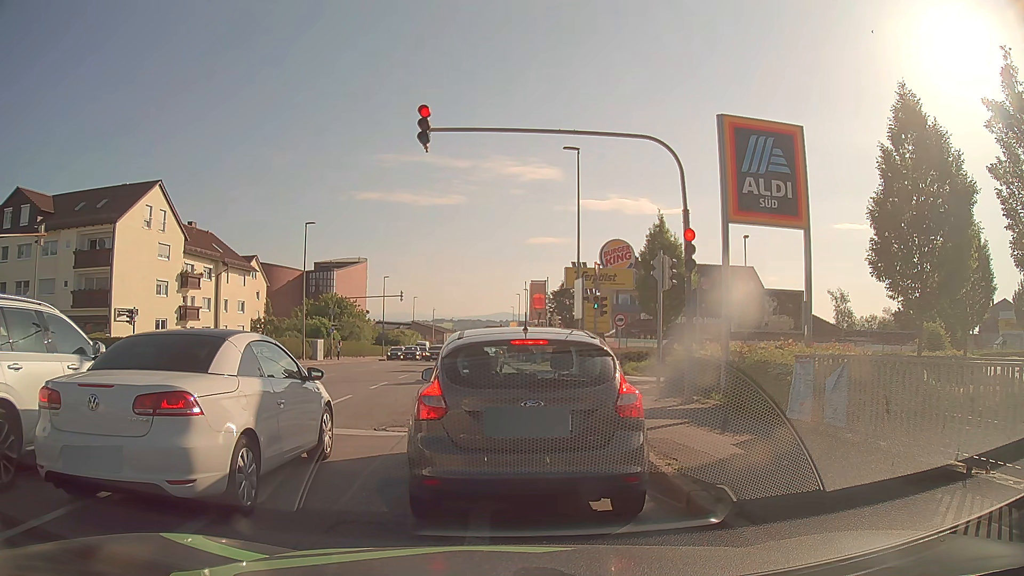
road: tertiary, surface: asphalt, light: Day
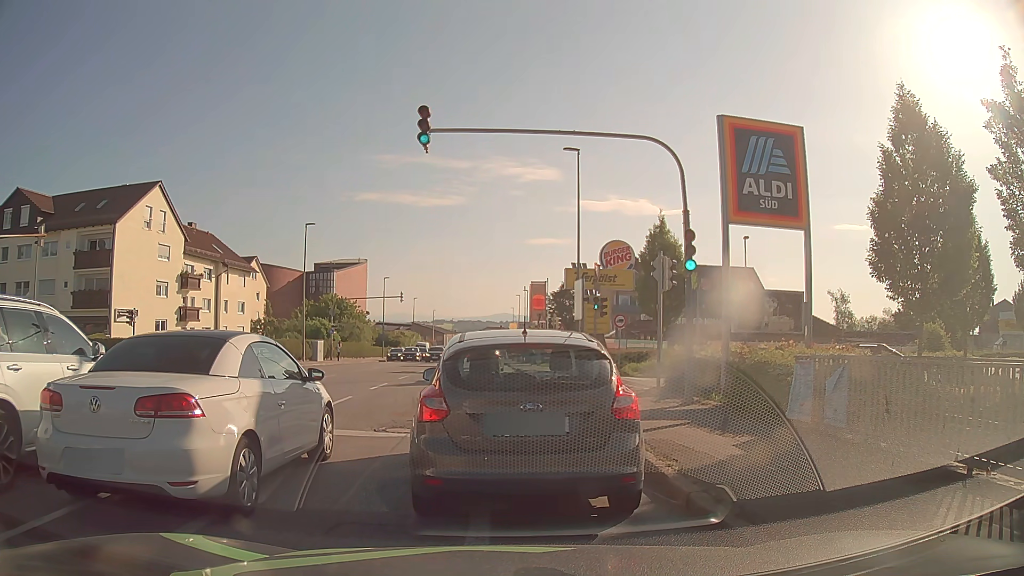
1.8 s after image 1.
(0.0, 0.0) m; 0°
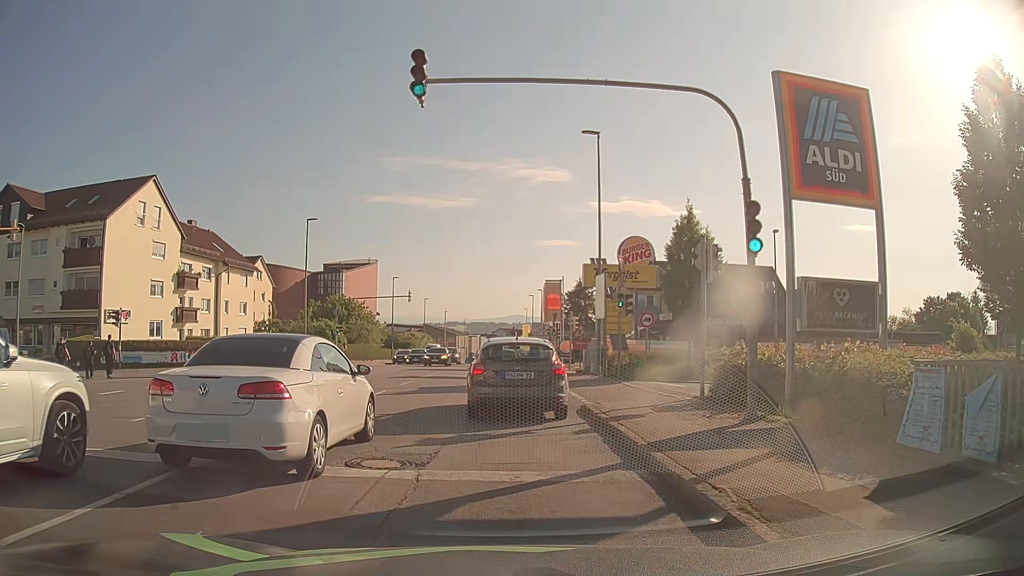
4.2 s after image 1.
(0.0, +3.0) m; +1°
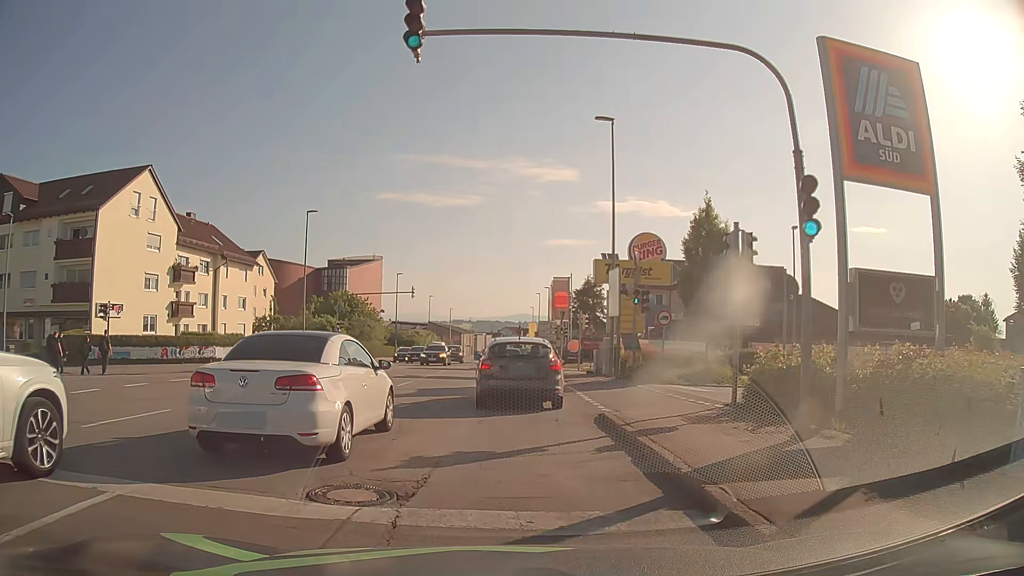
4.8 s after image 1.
(-0.1, +1.9) m; -2°
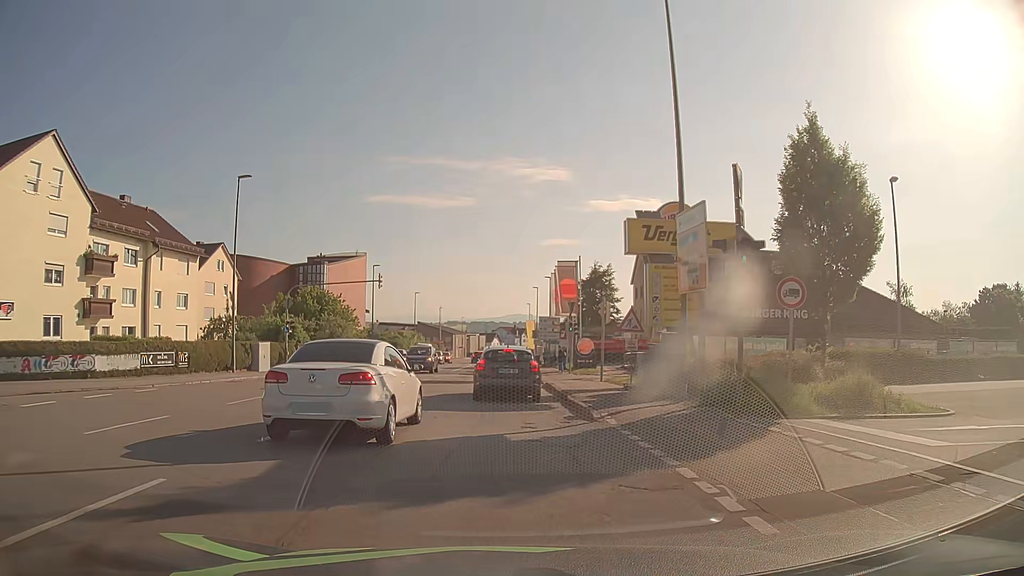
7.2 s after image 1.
(+0.1, +11.7) m; +1°
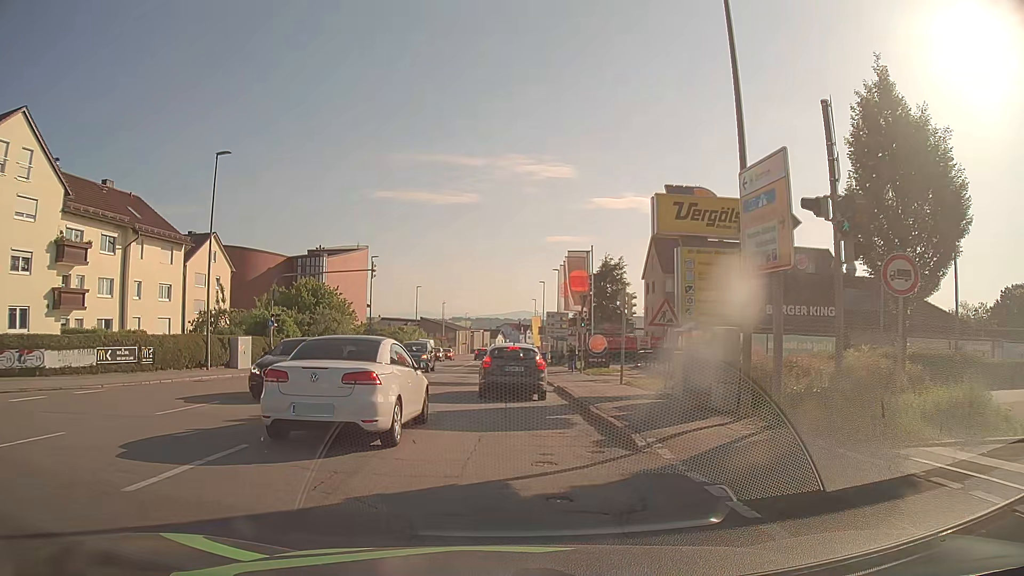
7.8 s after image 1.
(0.0, +3.8) m; -1°
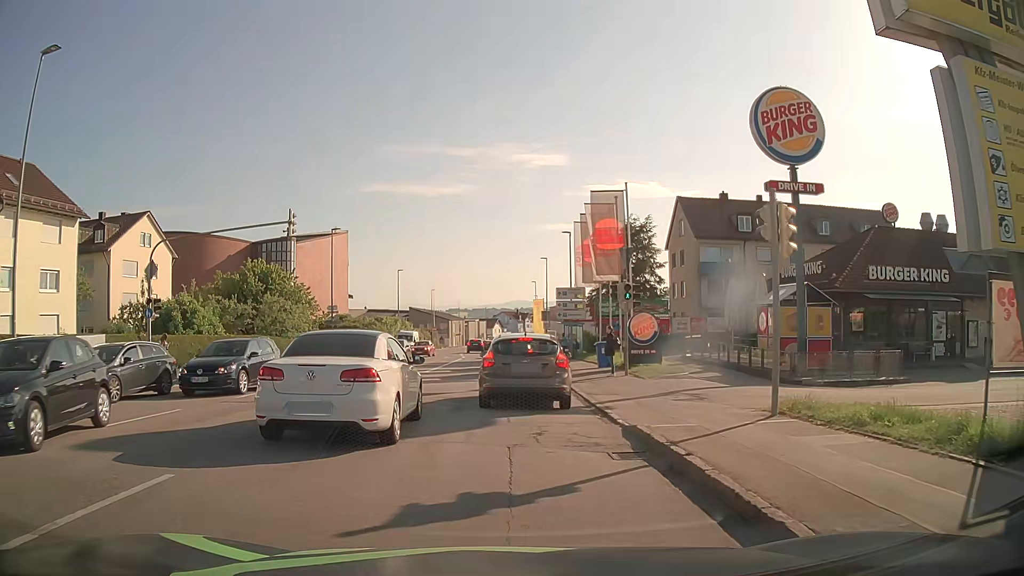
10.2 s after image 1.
(0.0, +14.0) m; 0°
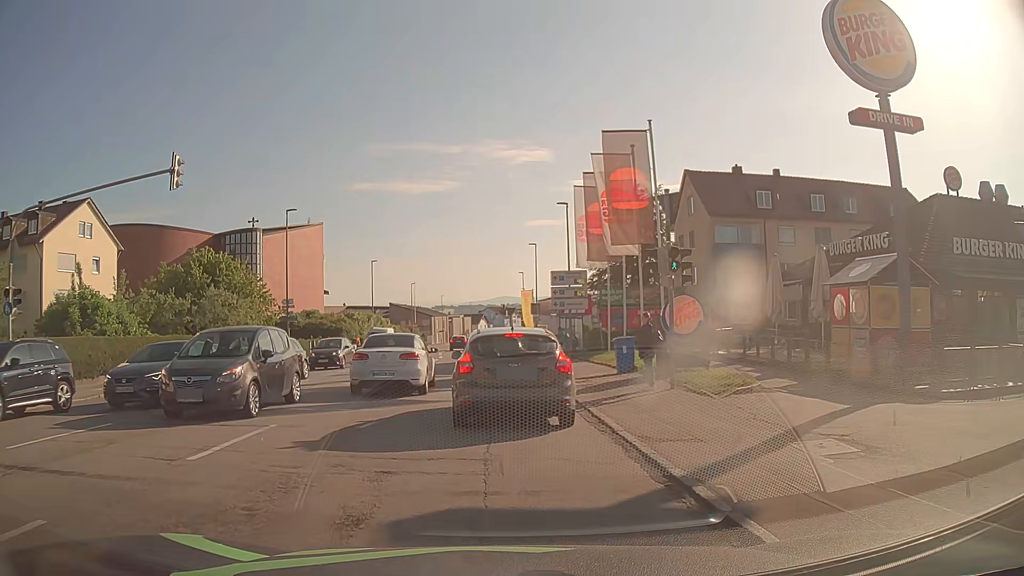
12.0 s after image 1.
(+0.2, +7.9) m; +2°
